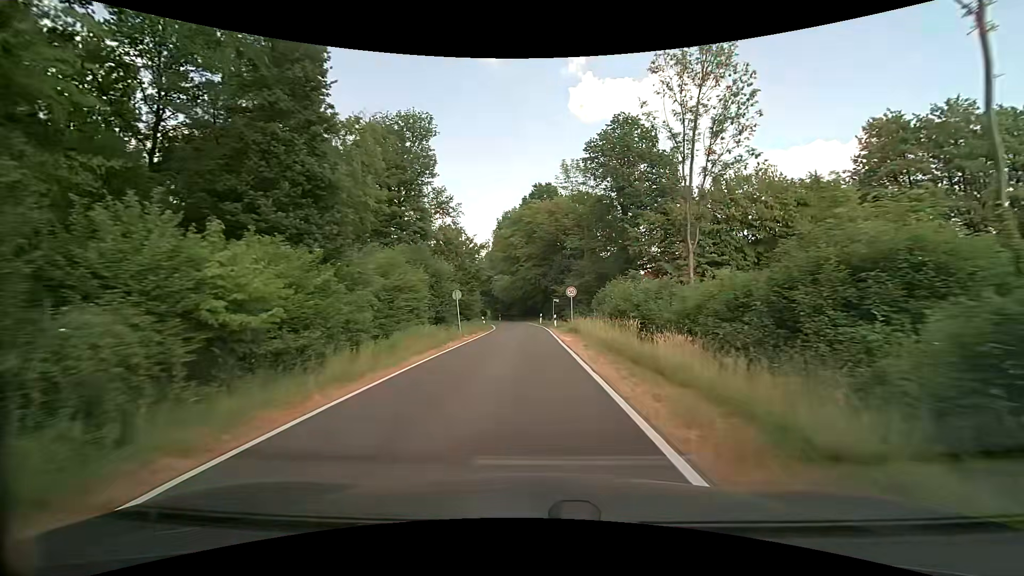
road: unclassified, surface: asphalt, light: Day
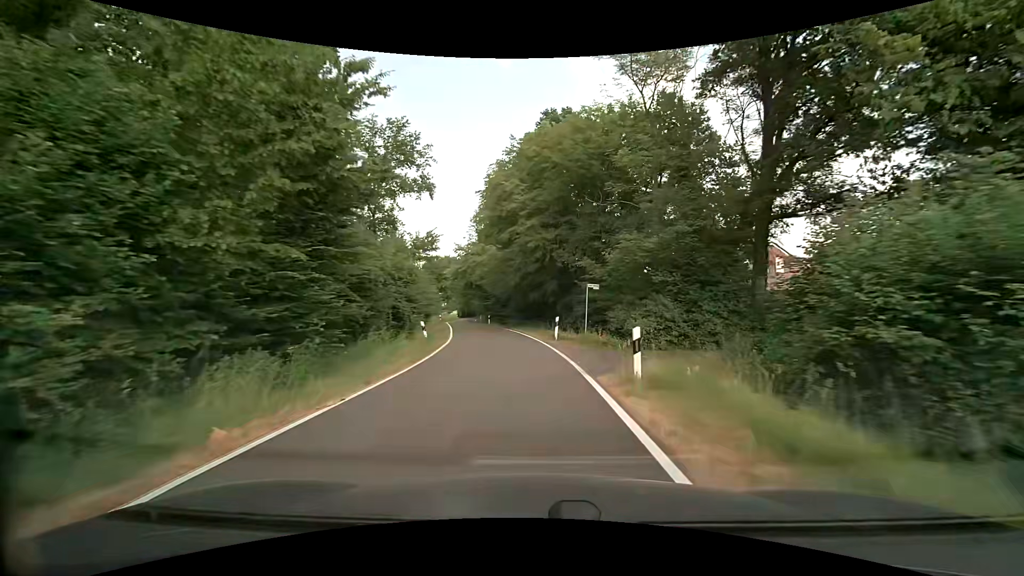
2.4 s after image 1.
(-0.3, +29.9) m; -1°
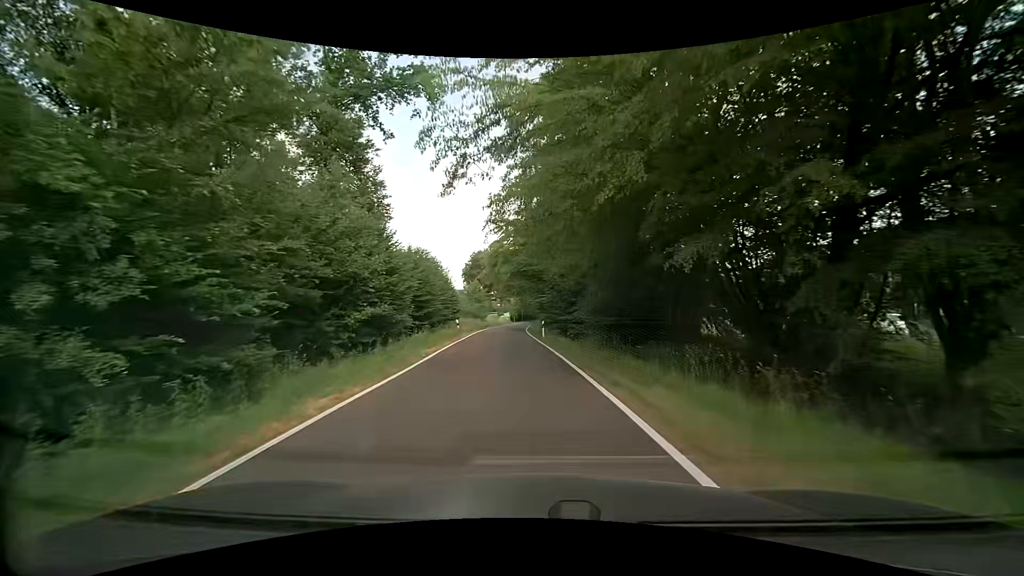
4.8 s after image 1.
(-1.5, +28.0) m; -6°
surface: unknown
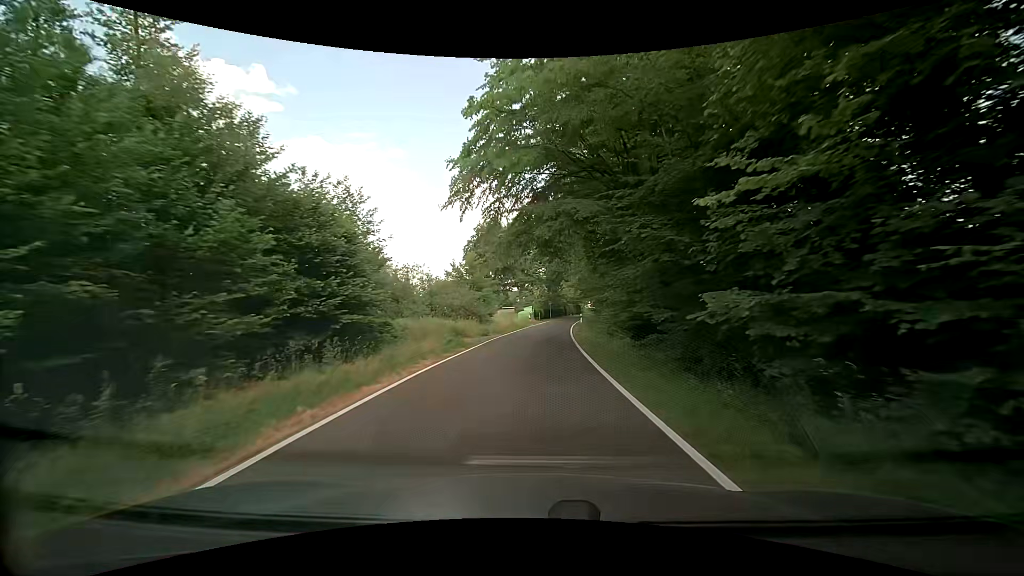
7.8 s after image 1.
(-2.0, +35.1) m; -3°
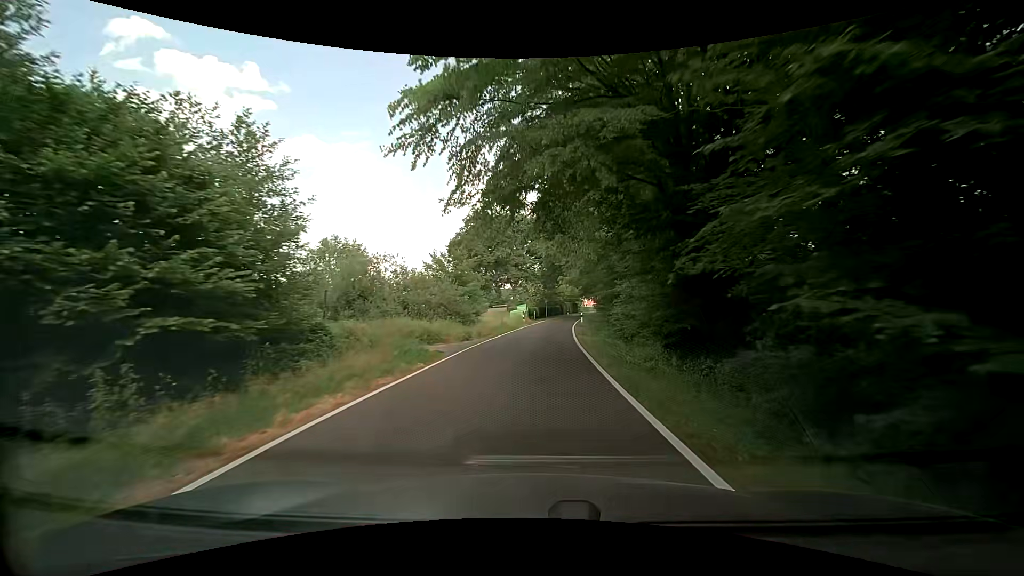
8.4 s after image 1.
(+0.1, +7.0) m; 0°
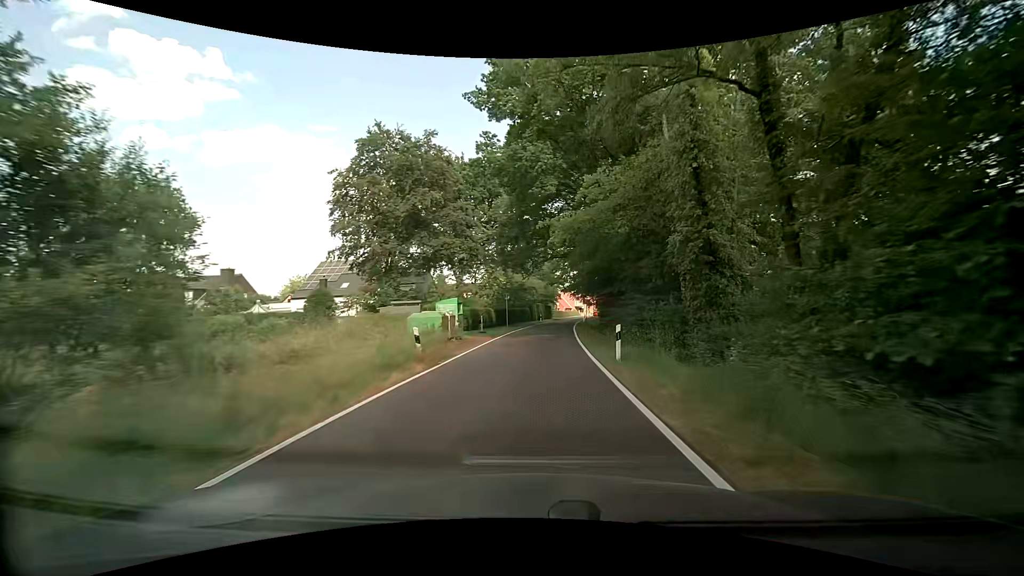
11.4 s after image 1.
(+1.1, +35.1) m; +5°
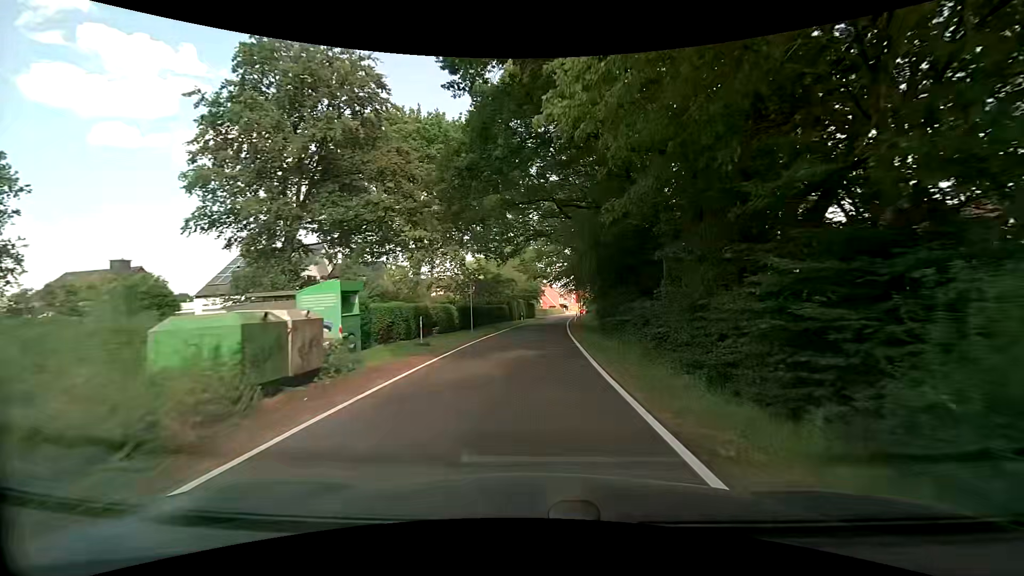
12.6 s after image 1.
(+0.1, +13.6) m; +1°
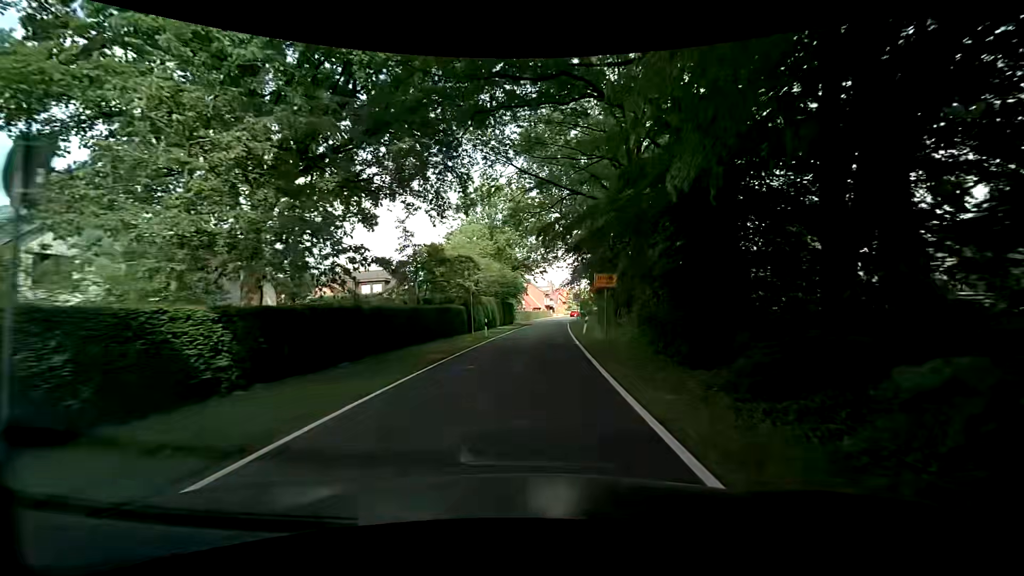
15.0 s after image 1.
(+0.5, +25.4) m; +3°
